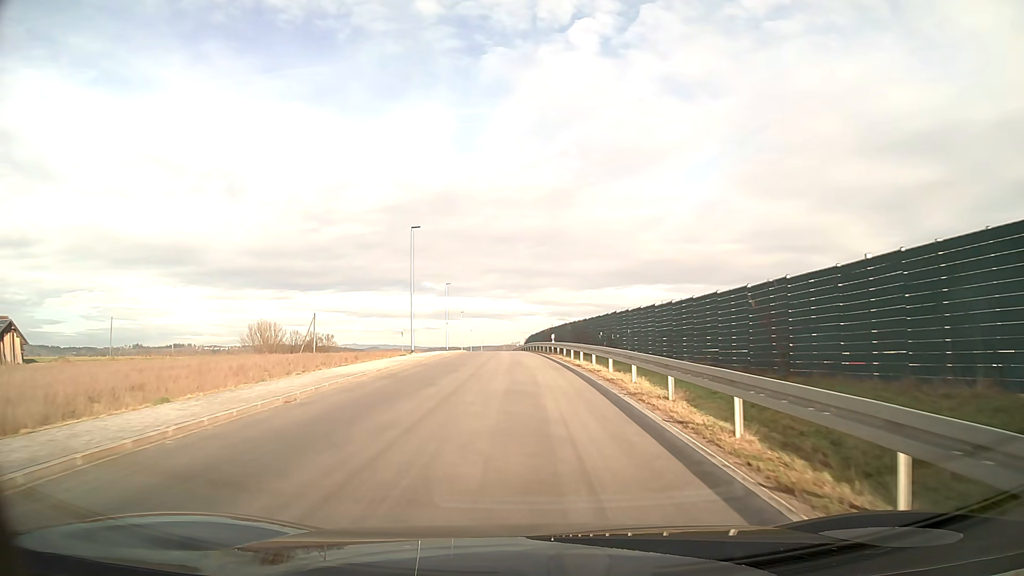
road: unclassified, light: Day
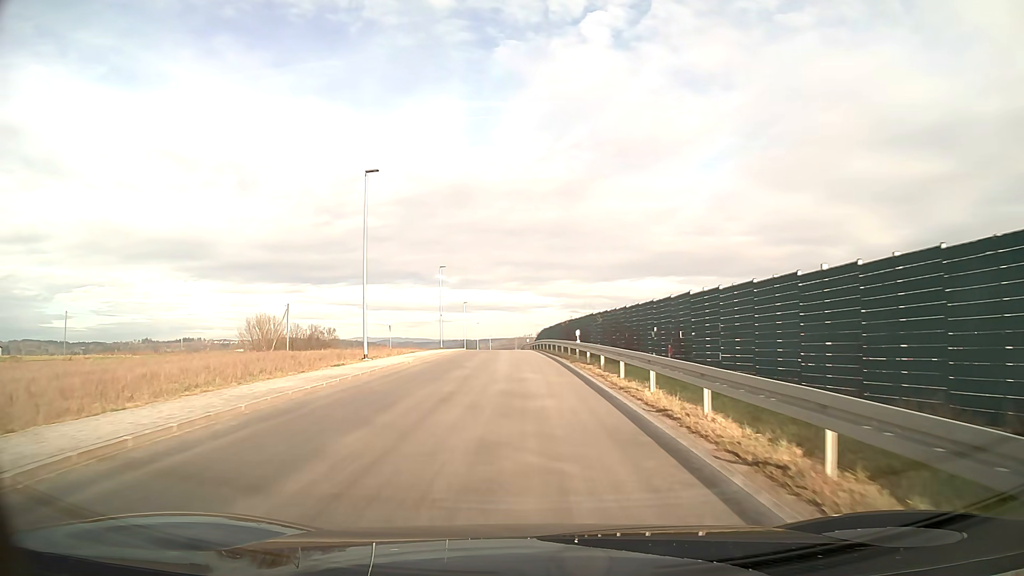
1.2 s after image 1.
(-0.1, +15.0) m; -1°
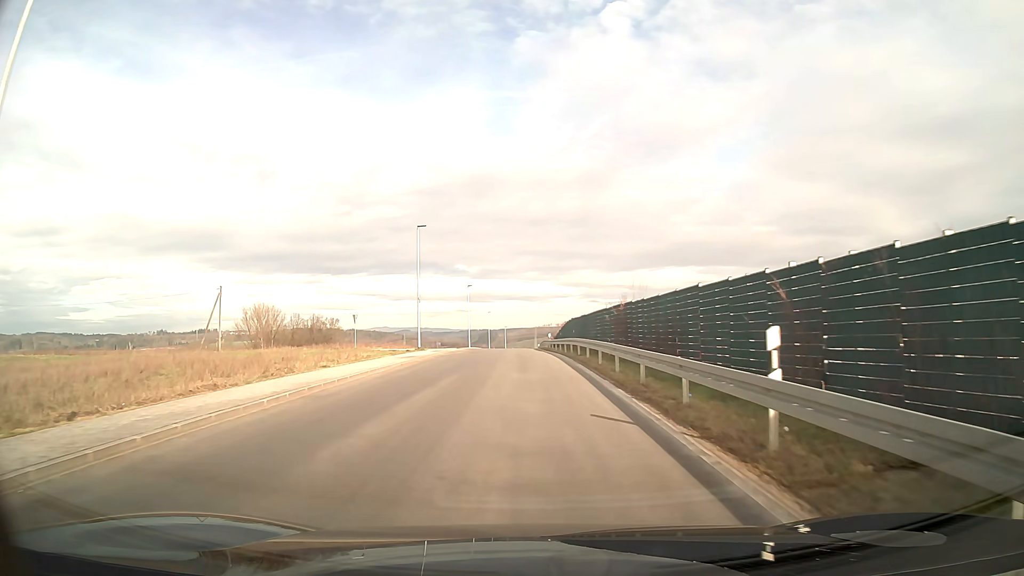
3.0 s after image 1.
(-0.3, +22.8) m; -2°
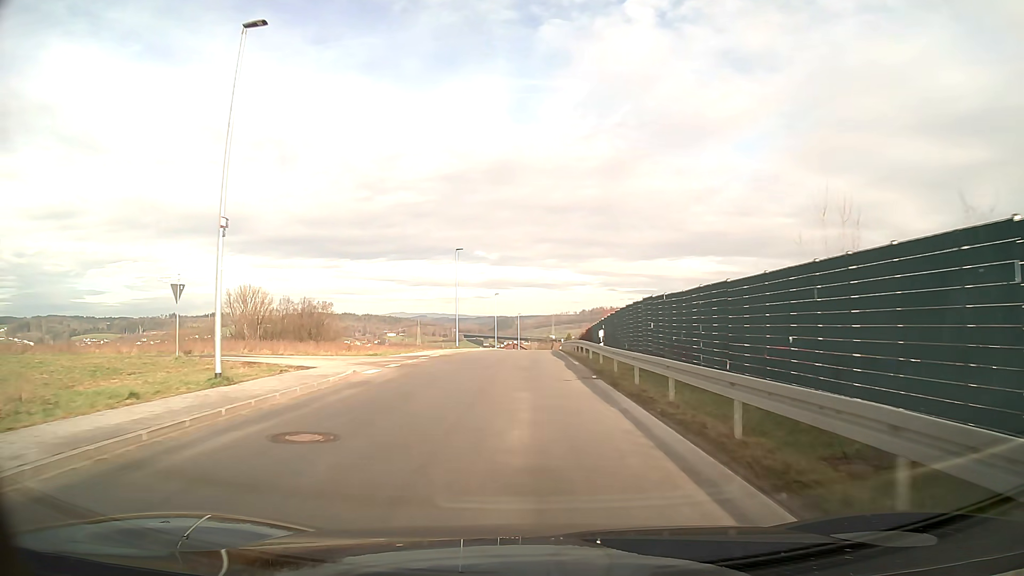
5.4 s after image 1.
(-0.4, +30.8) m; -1°
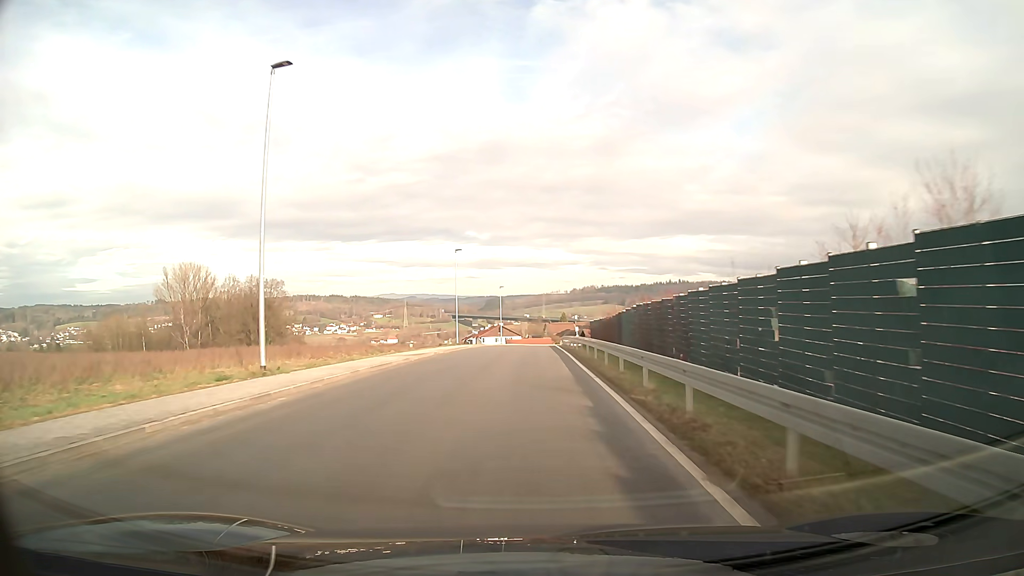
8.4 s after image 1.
(+0.2, +38.9) m; +1°
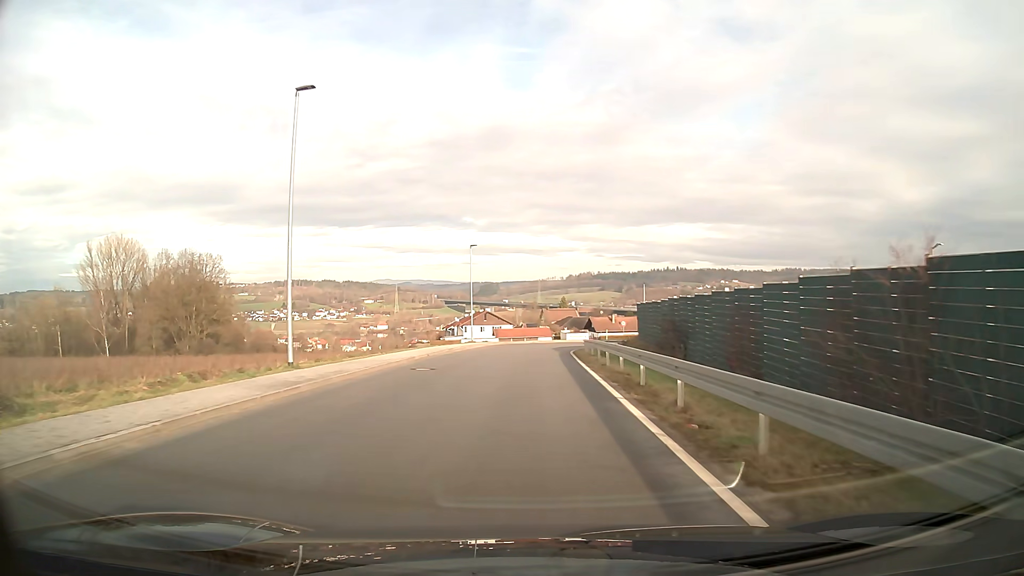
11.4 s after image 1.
(+0.1, +39.3) m; 0°
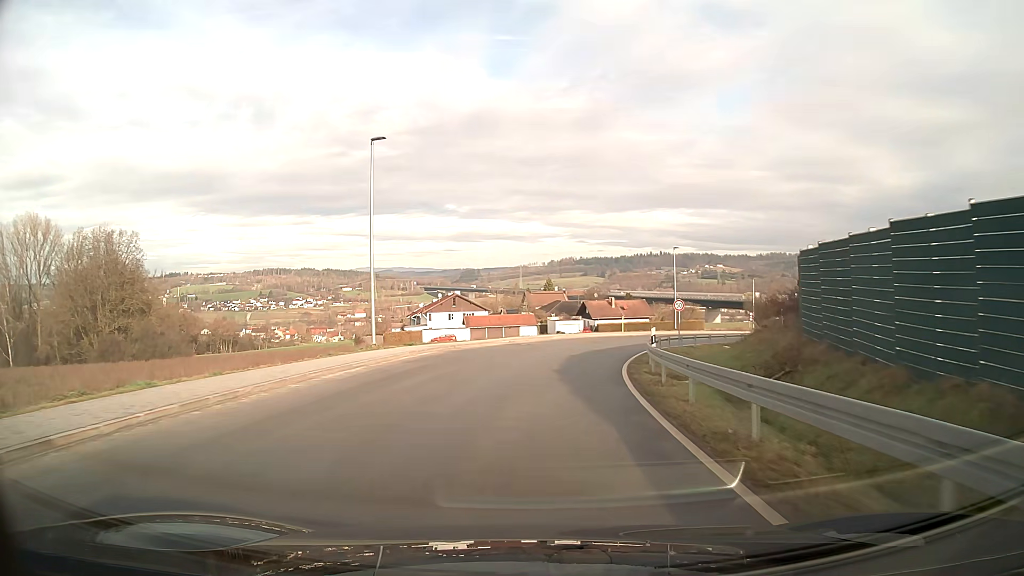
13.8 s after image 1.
(+0.3, +31.2) m; +2°
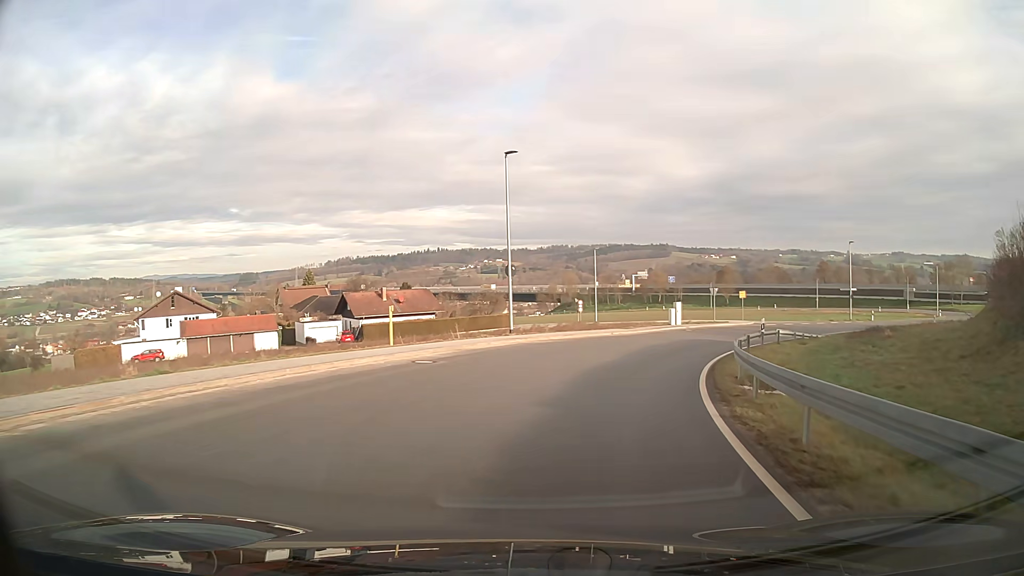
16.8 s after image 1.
(+5.1, +36.5) m; +20°
